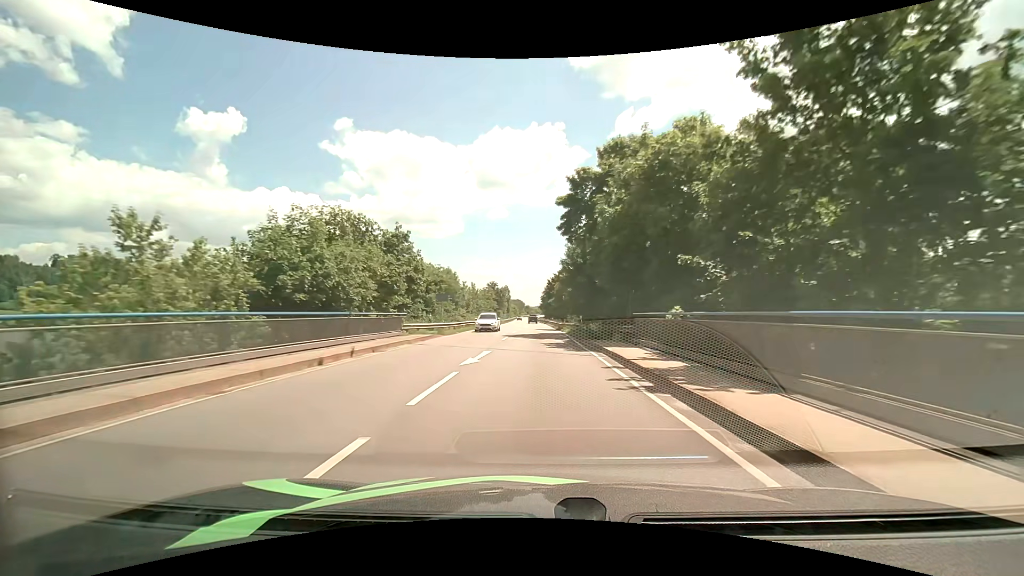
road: primary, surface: asphalt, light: Day
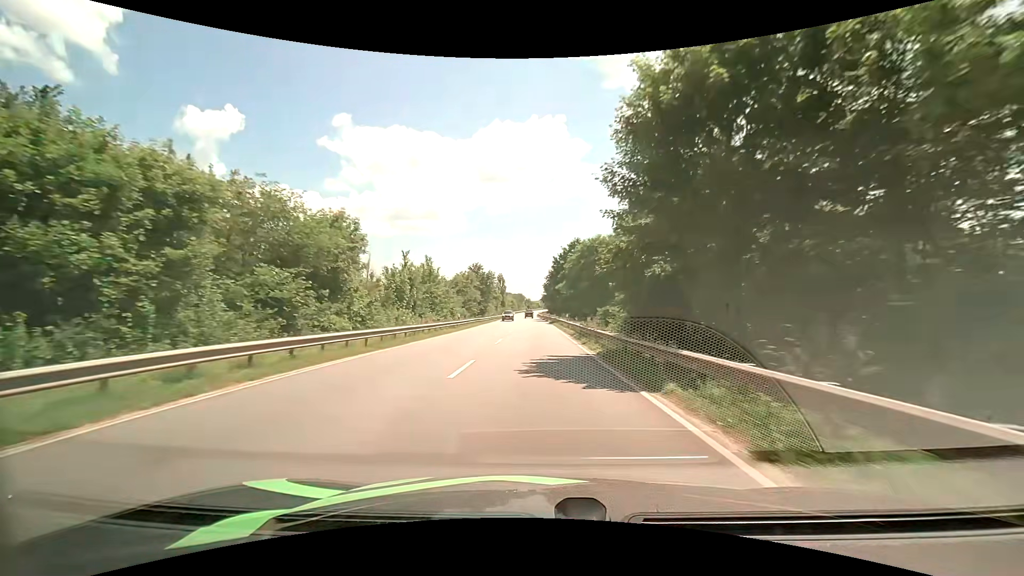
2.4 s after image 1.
(+0.1, +39.4) m; +1°
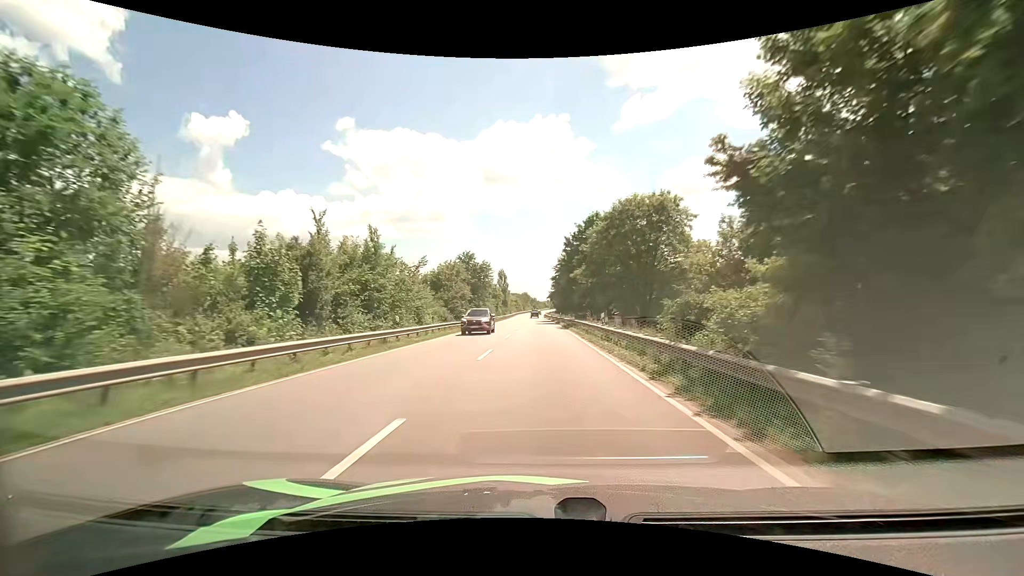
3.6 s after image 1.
(-0.4, +20.5) m; -2°
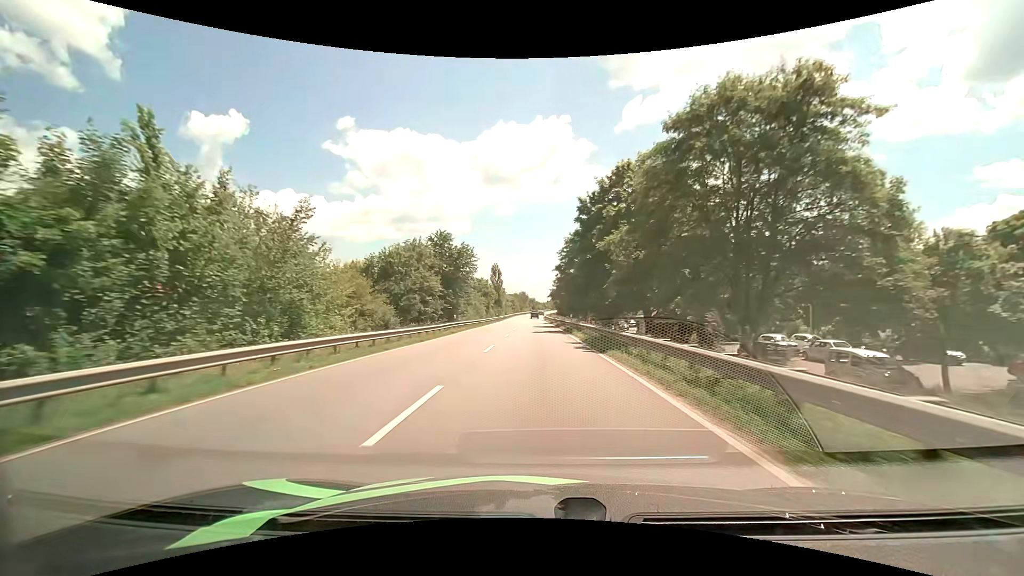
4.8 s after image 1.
(+0.1, +21.1) m; 0°
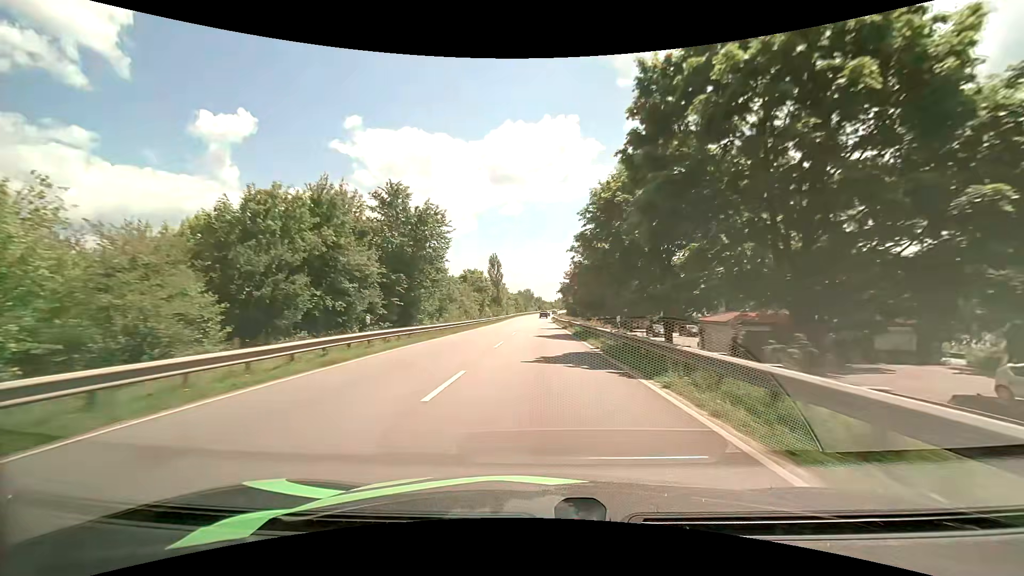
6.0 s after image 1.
(-0.1, +21.5) m; -1°
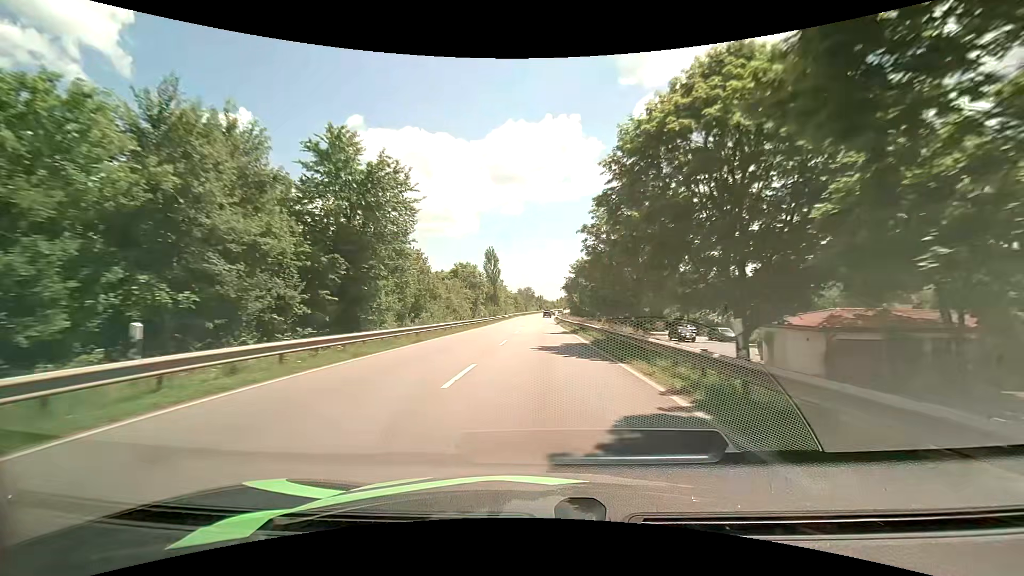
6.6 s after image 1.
(0.0, +10.9) m; 0°
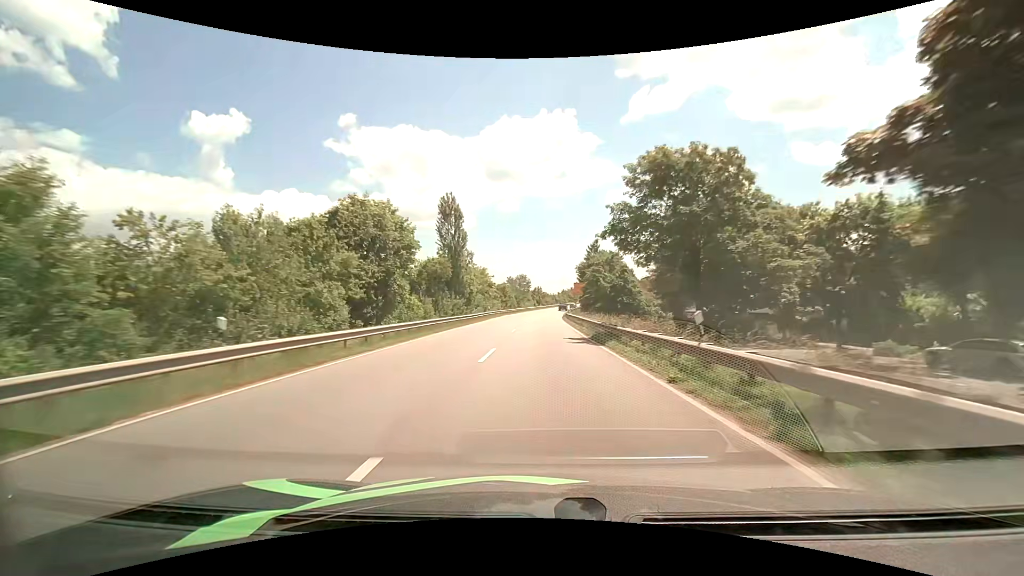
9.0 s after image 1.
(+0.1, +44.3) m; 0°
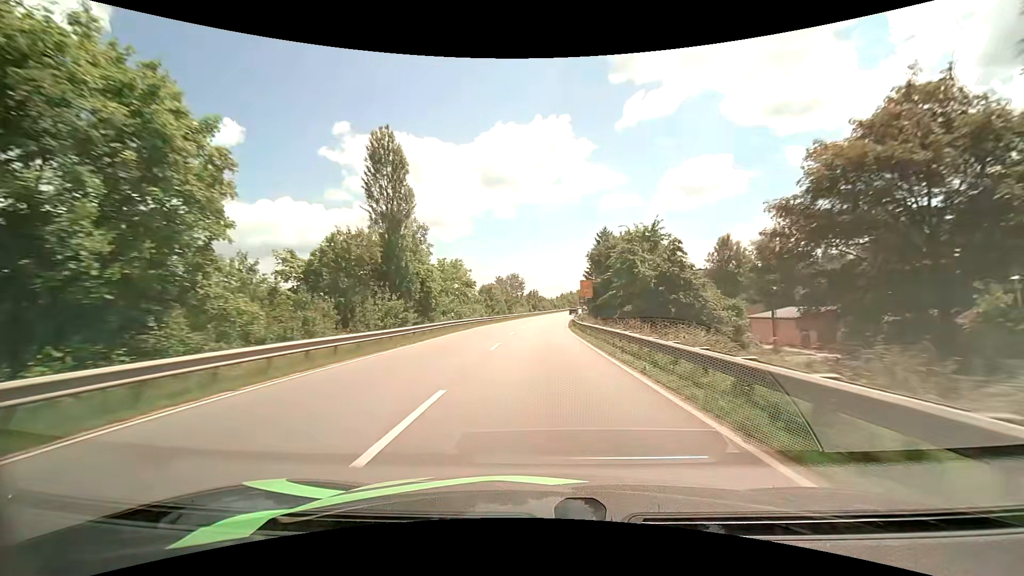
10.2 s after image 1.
(+0.1, +22.5) m; +1°
(0, +10) (0, +20) (0, +30) (0, +40) (0, +50) (+1, +60) (+2, +70) (+3, +80) (+4, +90) (+5, +100) m
